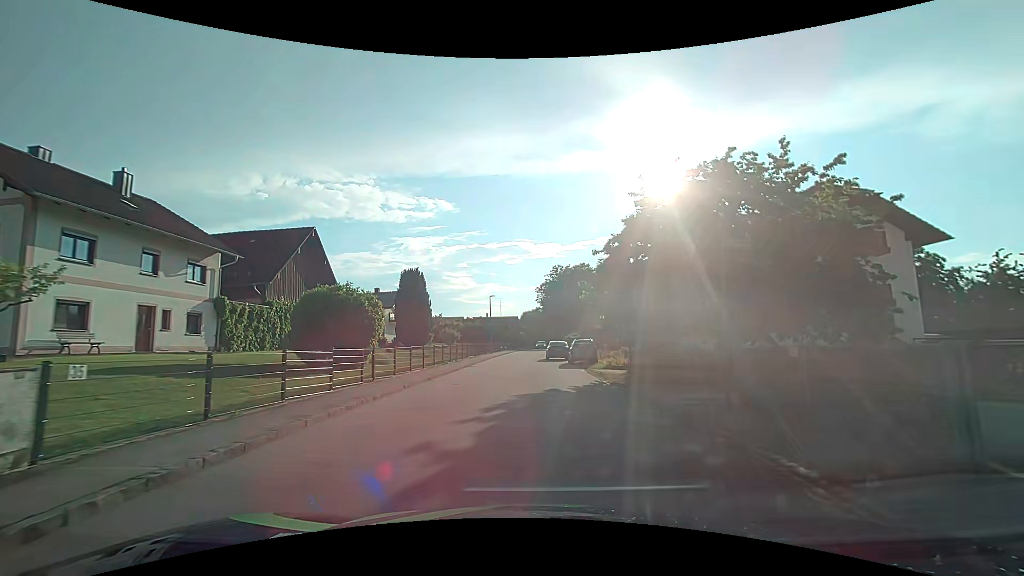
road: residential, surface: asphalt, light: Day
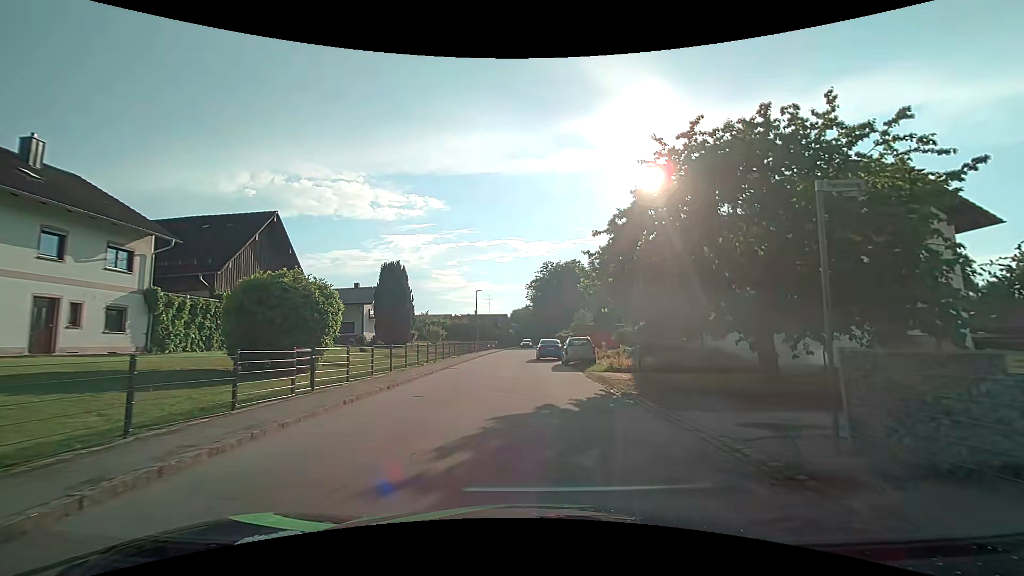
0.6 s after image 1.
(0.0, +3.8) m; +1°
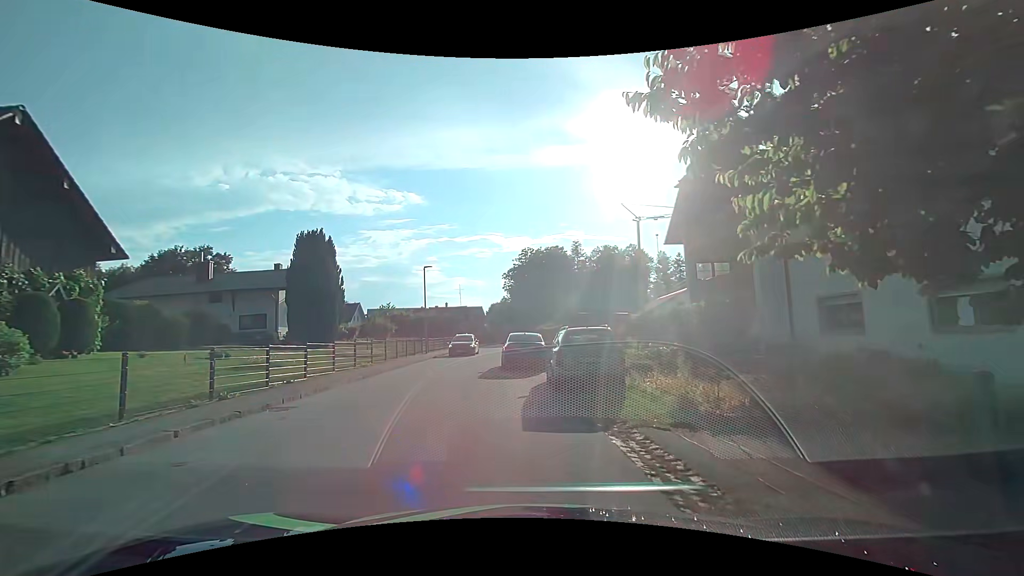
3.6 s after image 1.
(+0.6, +14.3) m; +2°
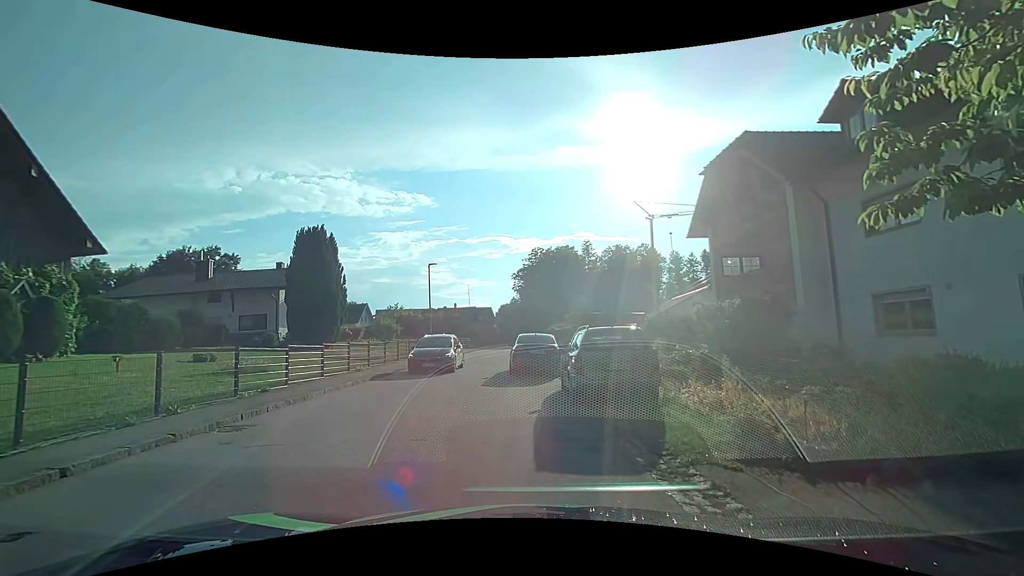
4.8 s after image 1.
(0.0, +1.9) m; 0°
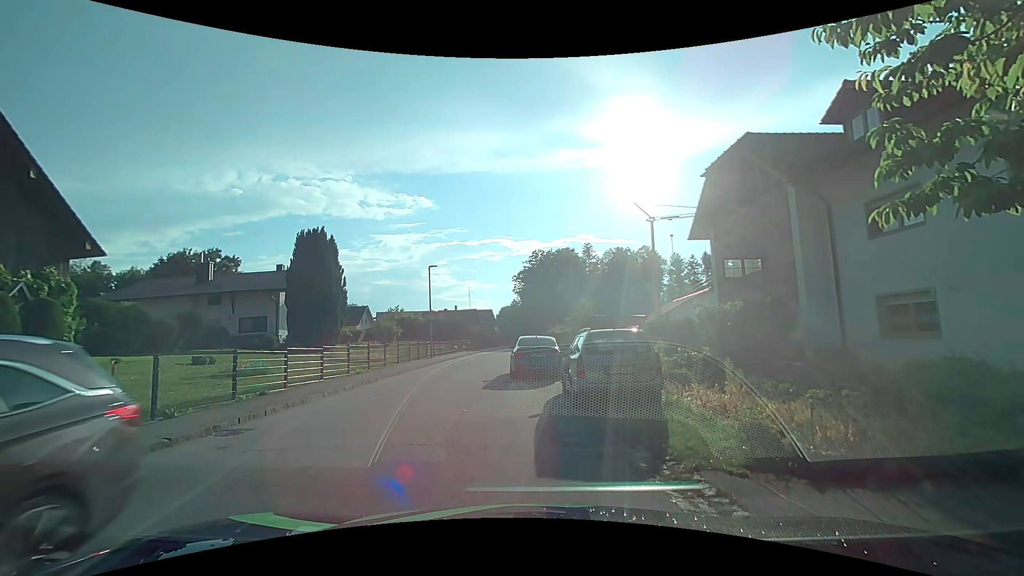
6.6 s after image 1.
(0.0, +0.2) m; 0°
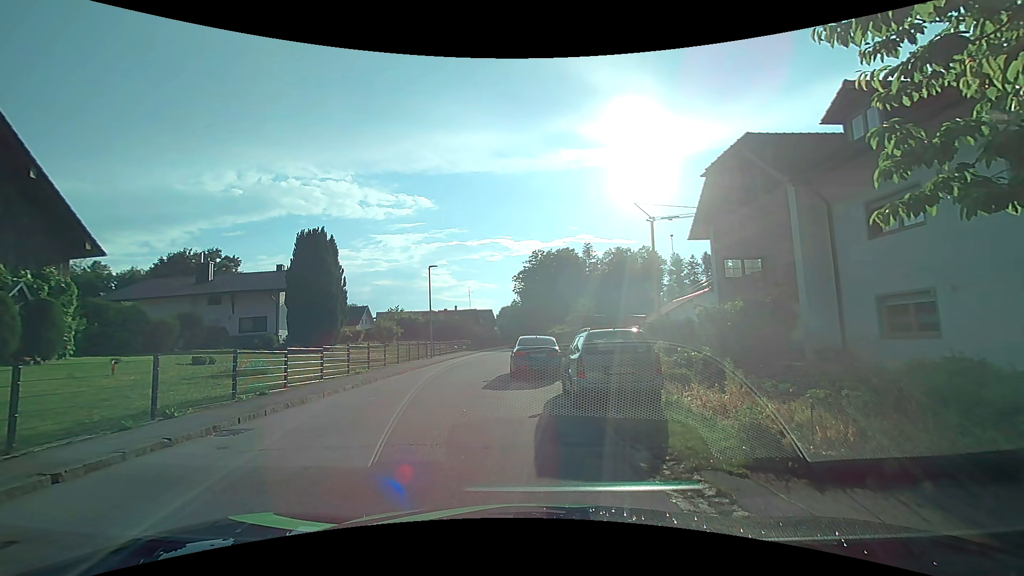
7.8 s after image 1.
(0.0, 0.0) m; 0°
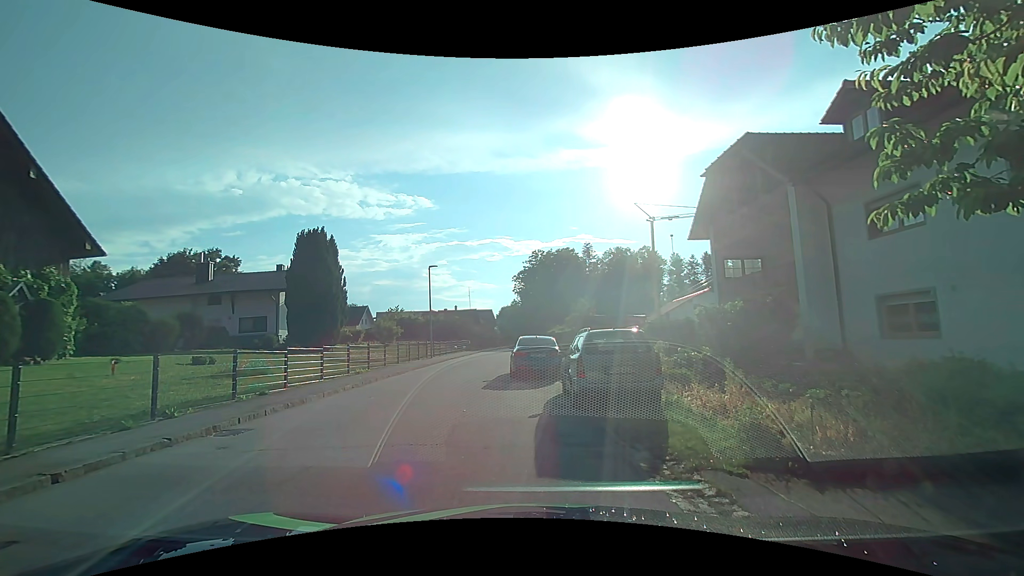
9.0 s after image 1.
(0.0, 0.0) m; 0°
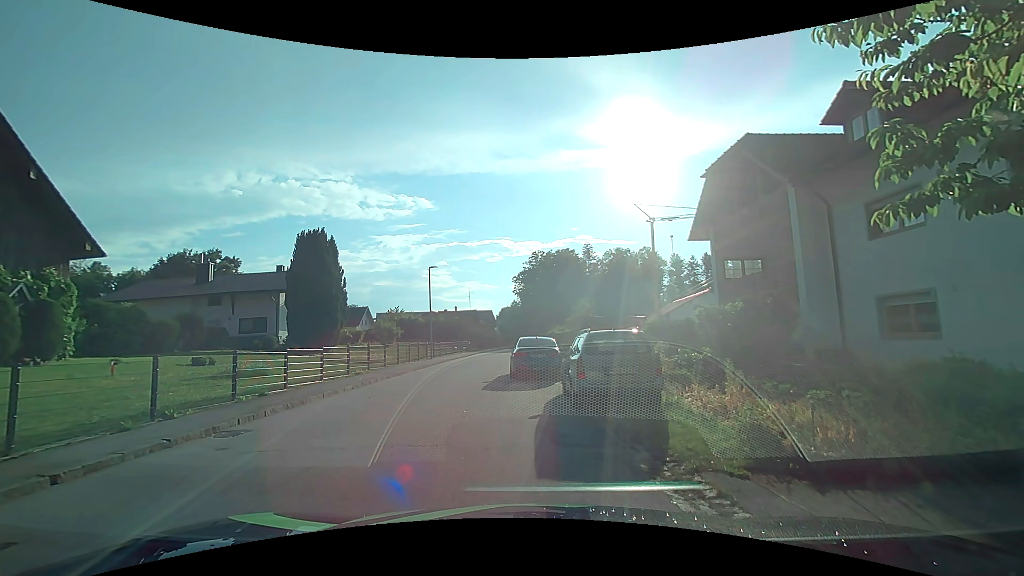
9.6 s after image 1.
(0.0, 0.0) m; 0°
(-2, +10) (-3, +20) (-4, +30) (-3, +40) (-3, +50) (-2, +60) (-2, +70) (-1, +80) (0, +90) (+1, +100) m
